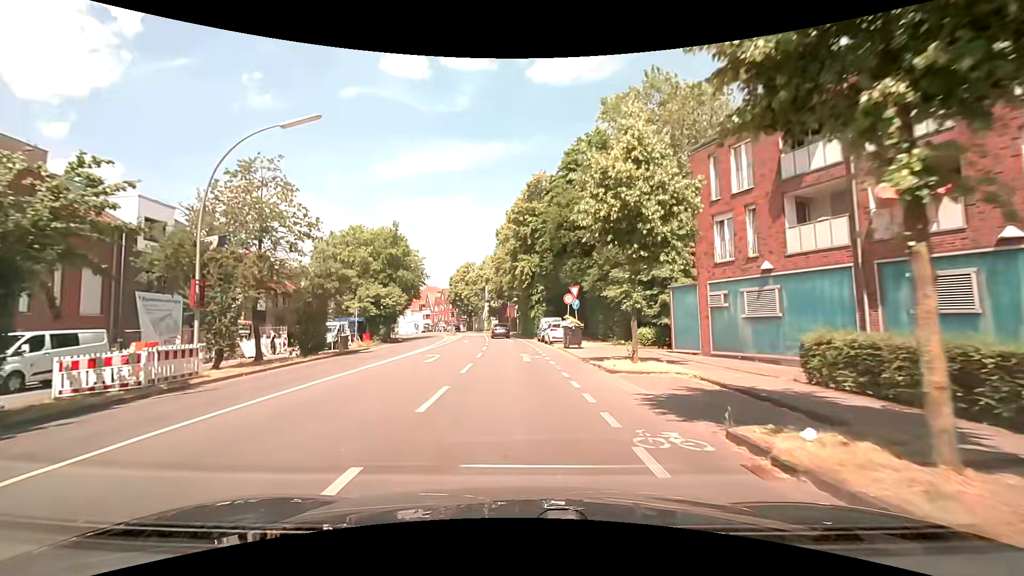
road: secondary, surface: asphalt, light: Day
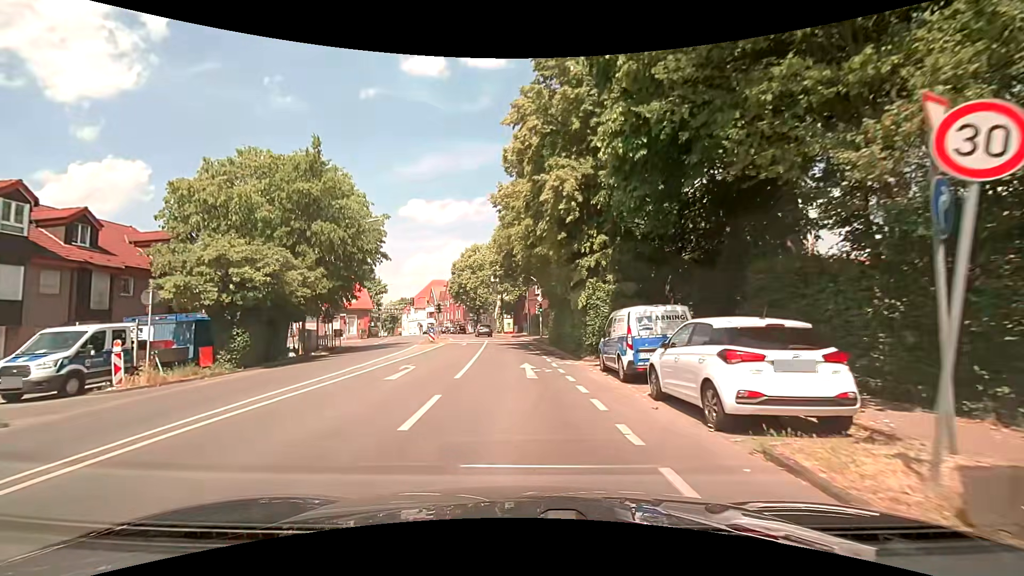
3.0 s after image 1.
(-0.5, +25.4) m; -3°
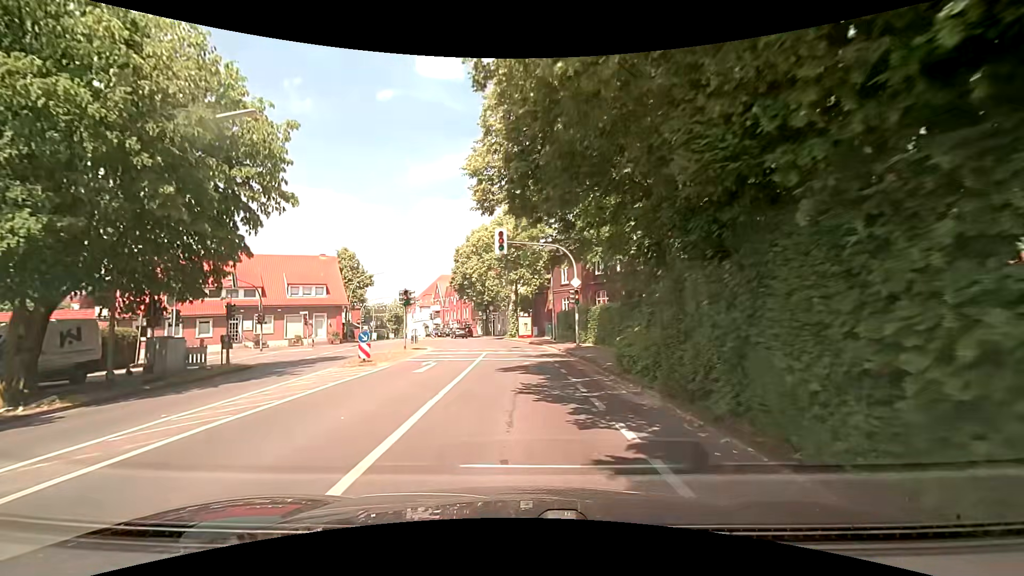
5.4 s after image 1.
(-0.2, +18.2) m; -3°
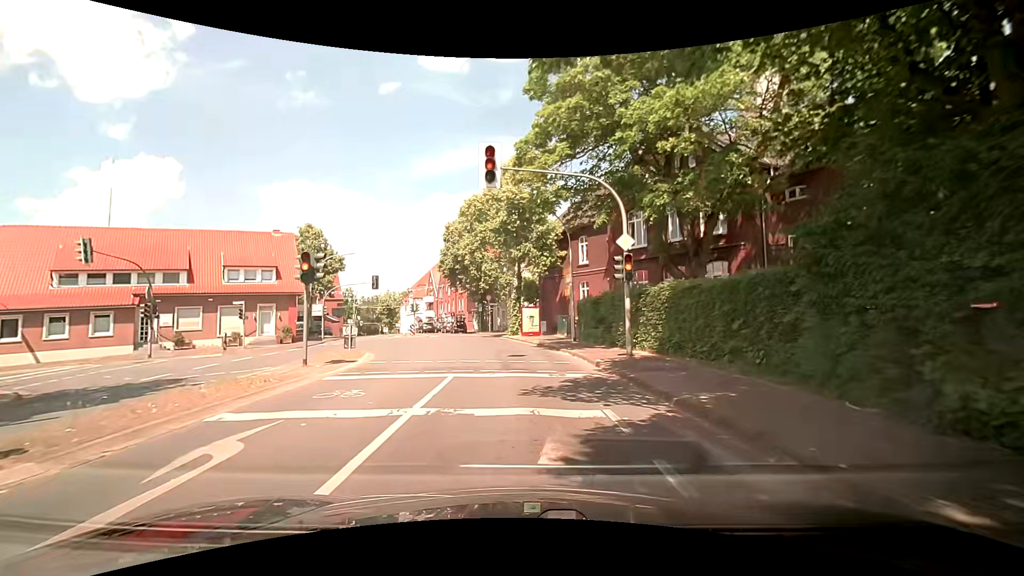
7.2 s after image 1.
(0.0, +12.5) m; 0°
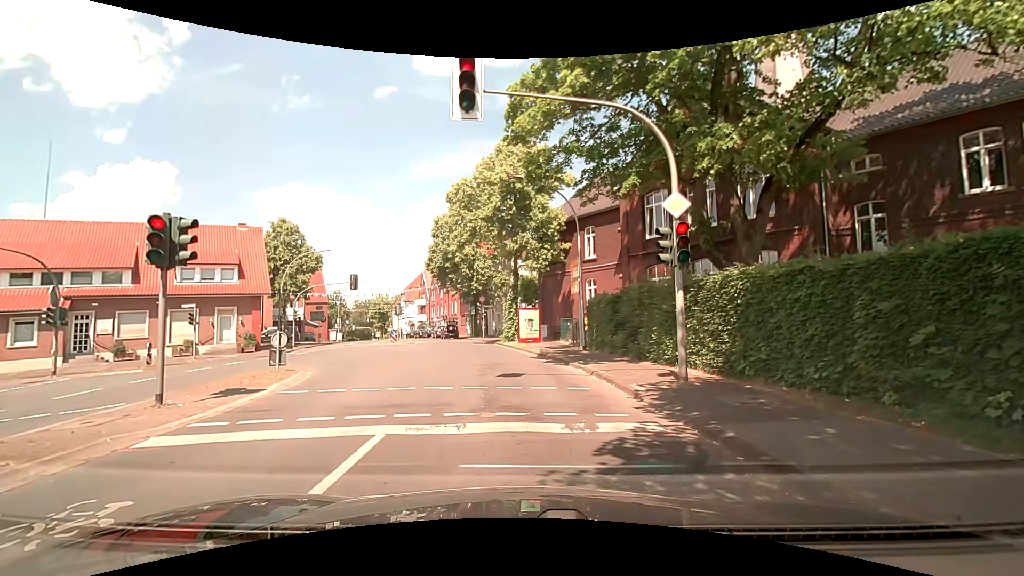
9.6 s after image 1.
(+0.1, +4.9) m; +2°
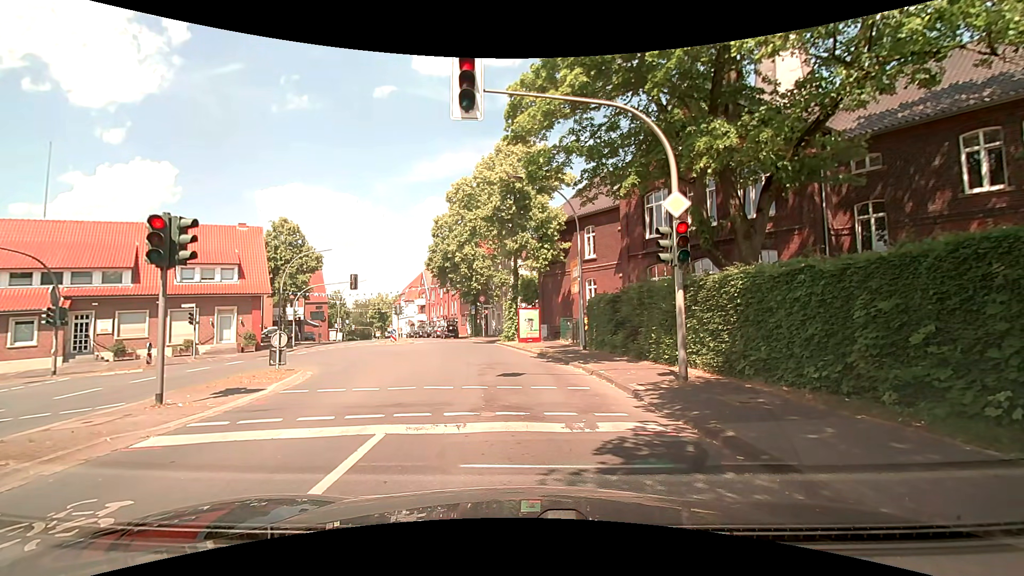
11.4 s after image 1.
(0.0, +0.1) m; 0°
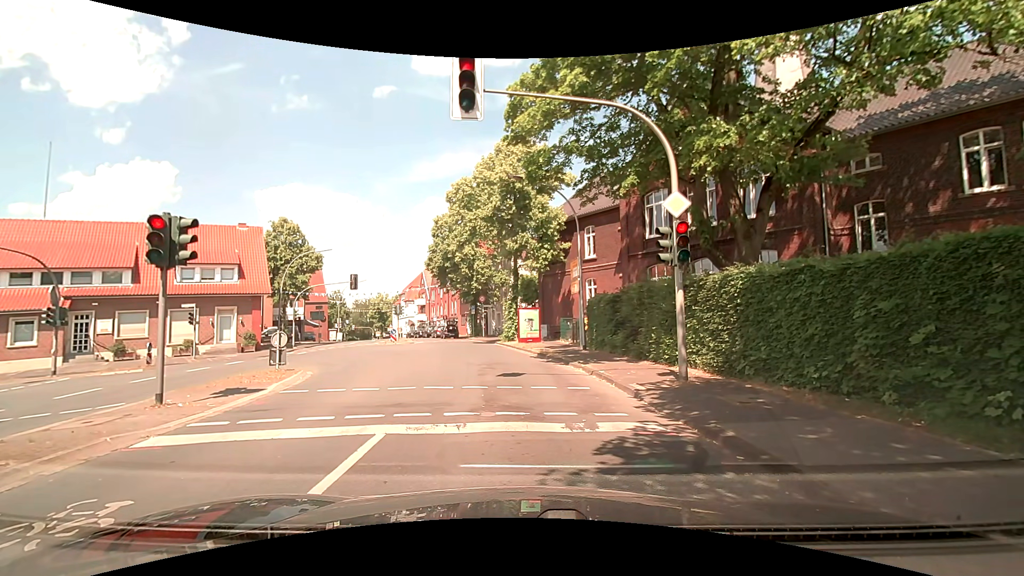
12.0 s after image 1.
(0.0, 0.0) m; 0°
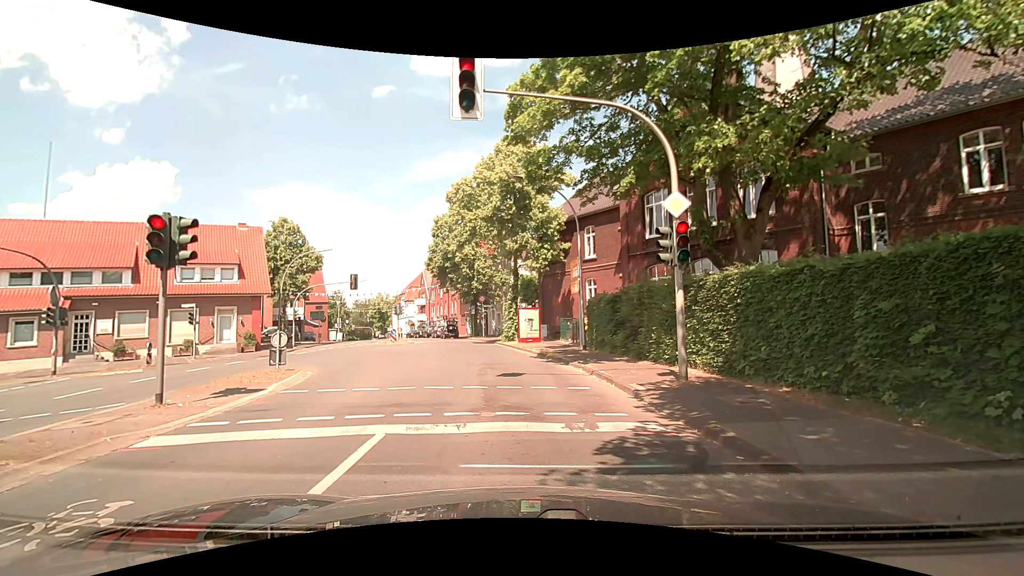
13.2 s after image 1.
(0.0, 0.0) m; 0°
